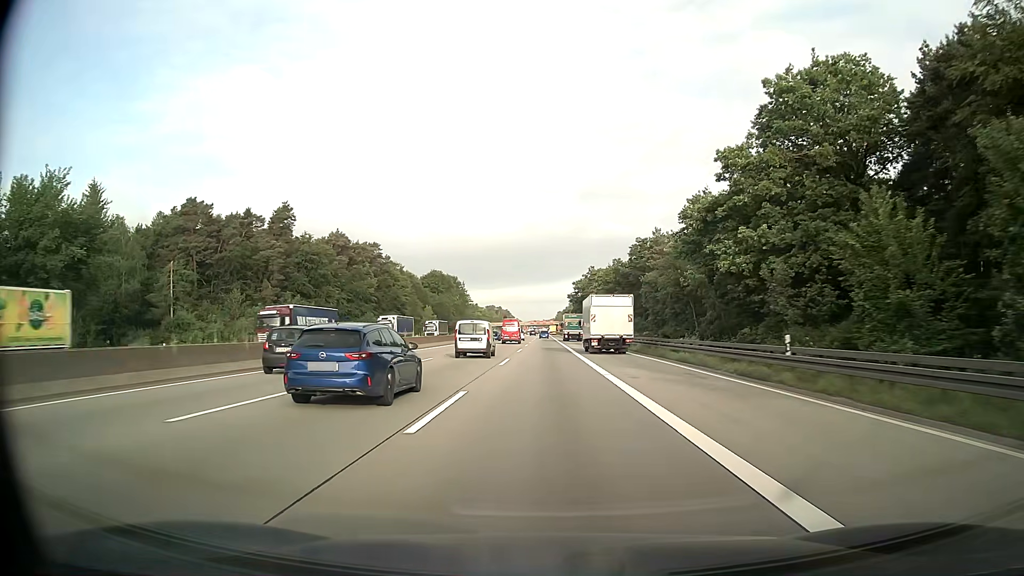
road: motorway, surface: asphalt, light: Day
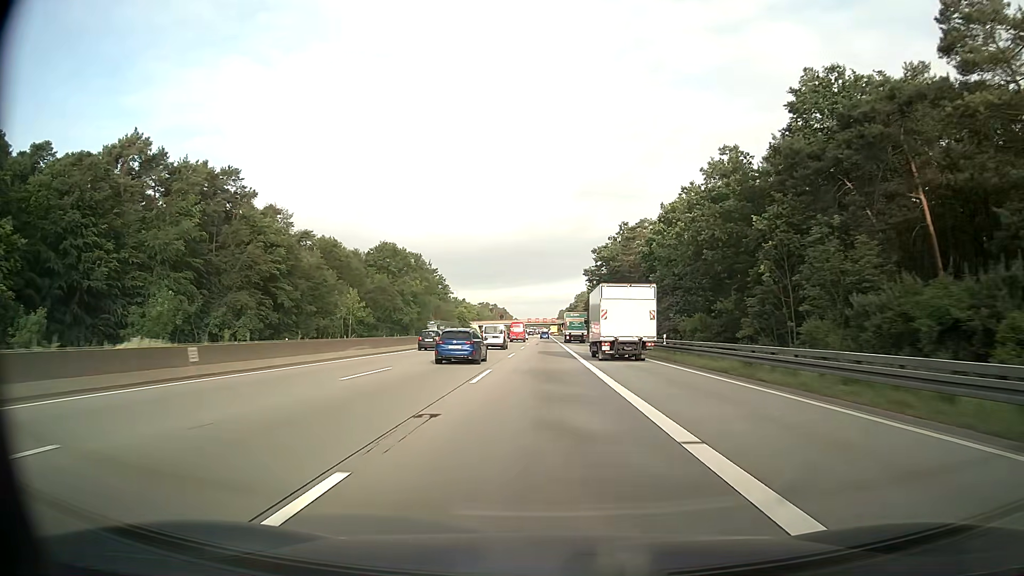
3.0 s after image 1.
(+0.1, +80.9) m; 0°
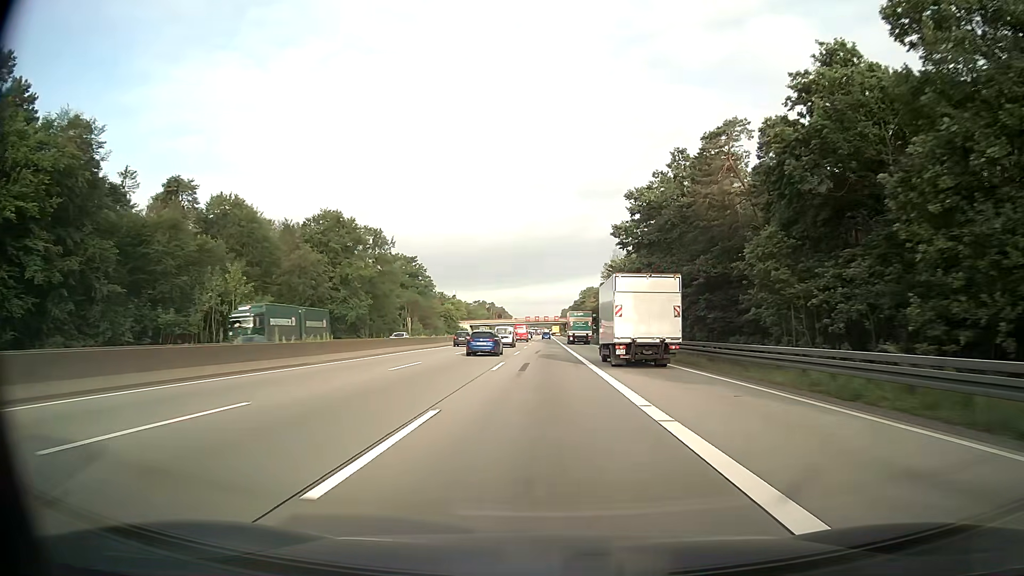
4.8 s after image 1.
(0.0, +48.5) m; 0°
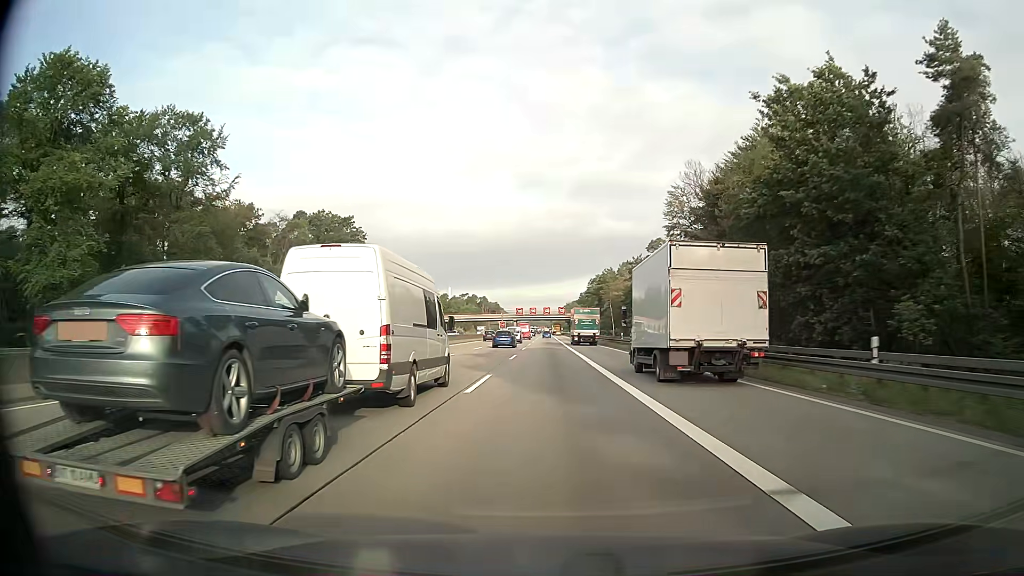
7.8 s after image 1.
(-0.2, +80.7) m; 0°
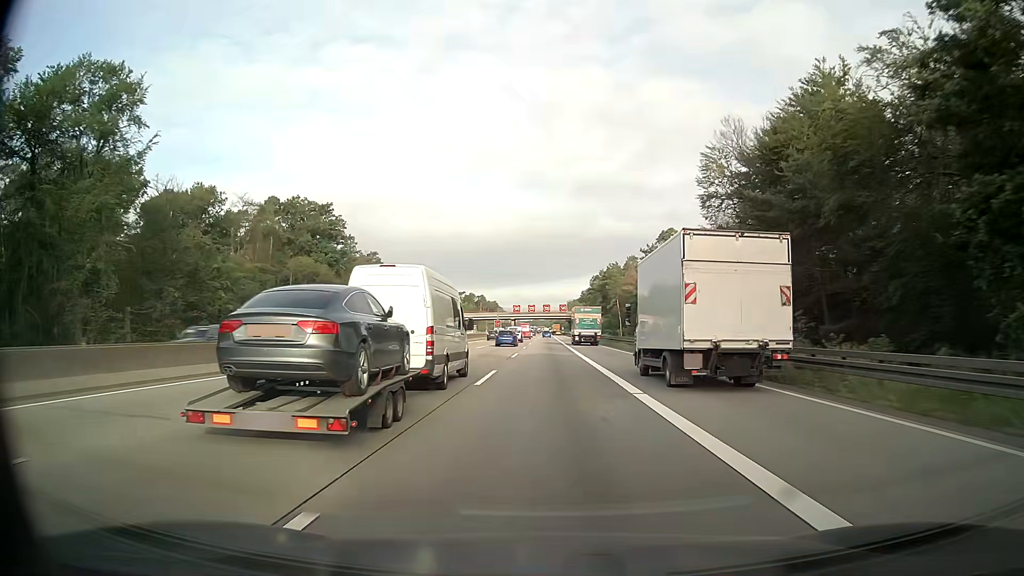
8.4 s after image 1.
(0.0, +16.1) m; 0°
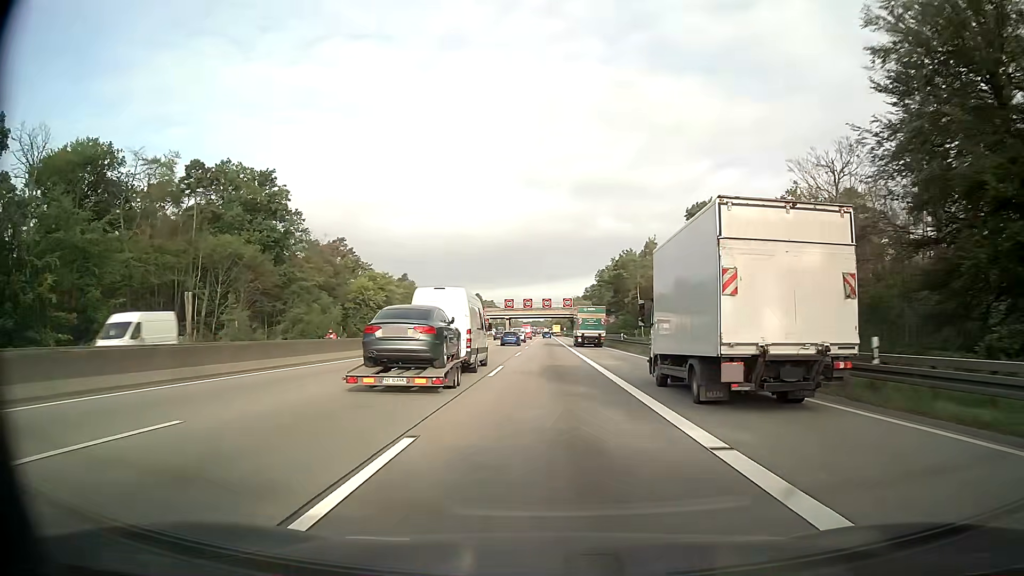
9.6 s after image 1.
(-0.1, +32.3) m; 0°
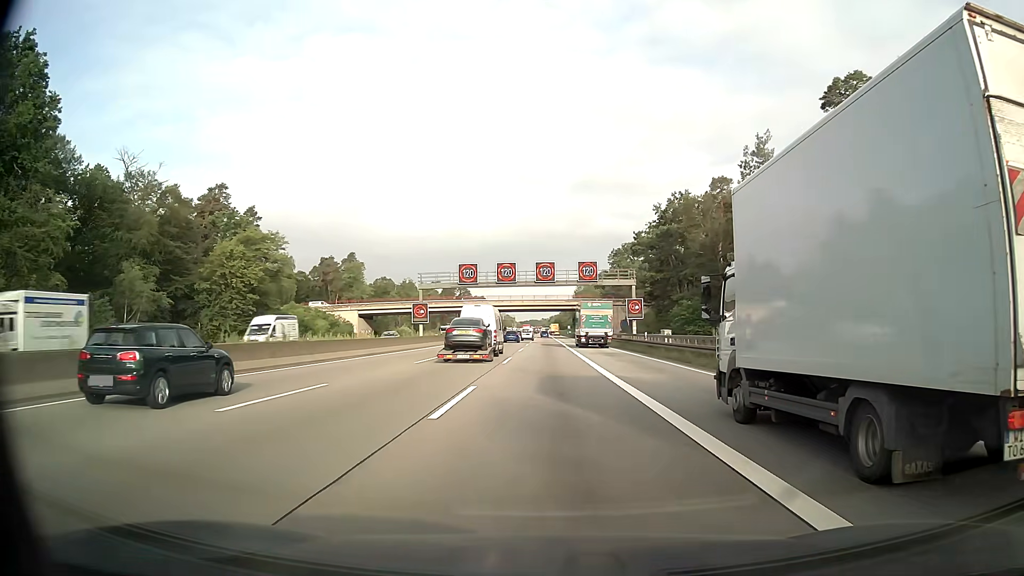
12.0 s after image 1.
(+0.1, +64.6) m; 0°
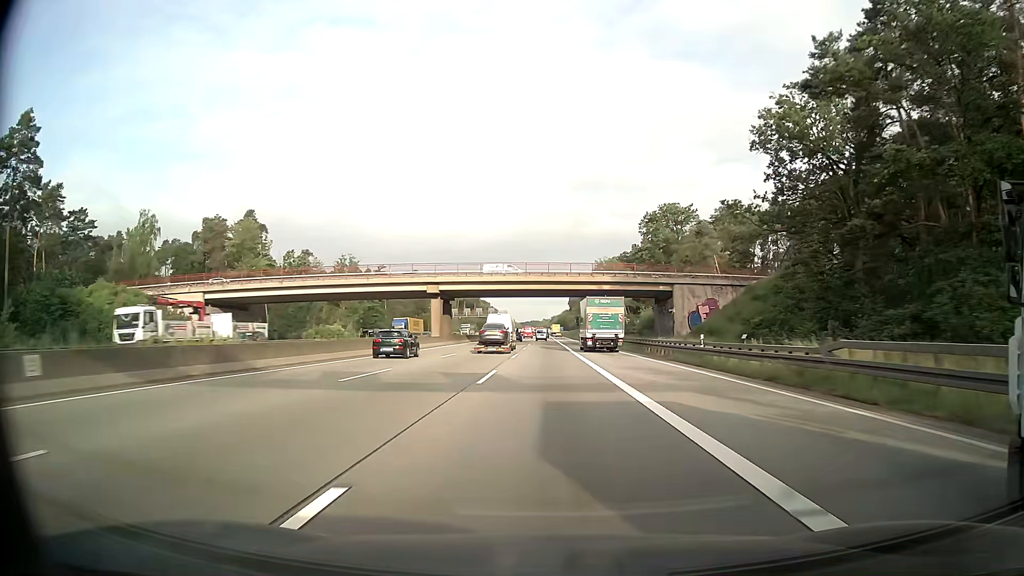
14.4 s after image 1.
(-0.2, +64.8) m; 0°
(0, +10) (0, +20) (0, +30) (0, +40) (0, +50) (0, +60) (0, +70) (0, +80) (0, +90) (0, +100) m
